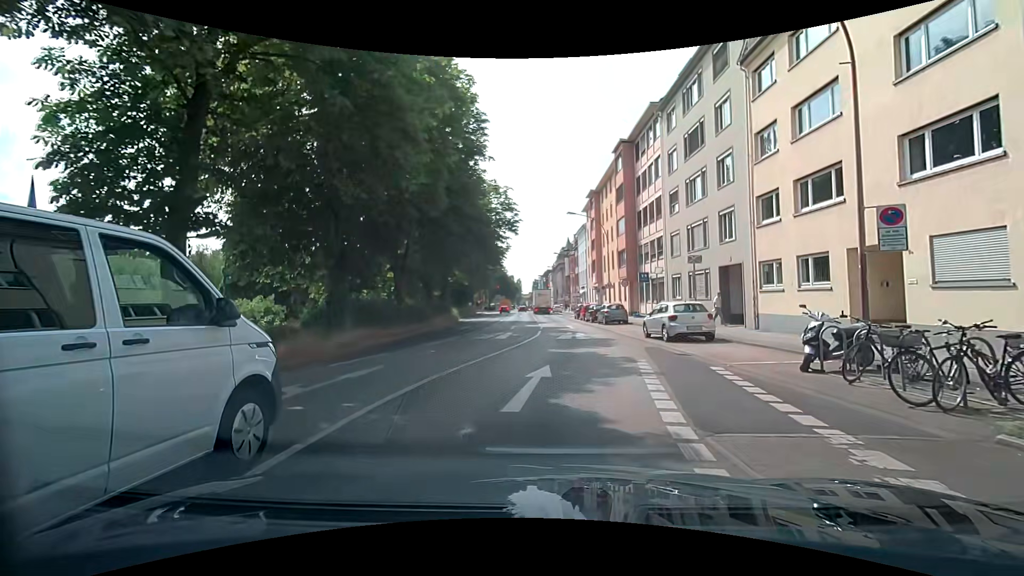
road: primary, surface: asphalt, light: Day
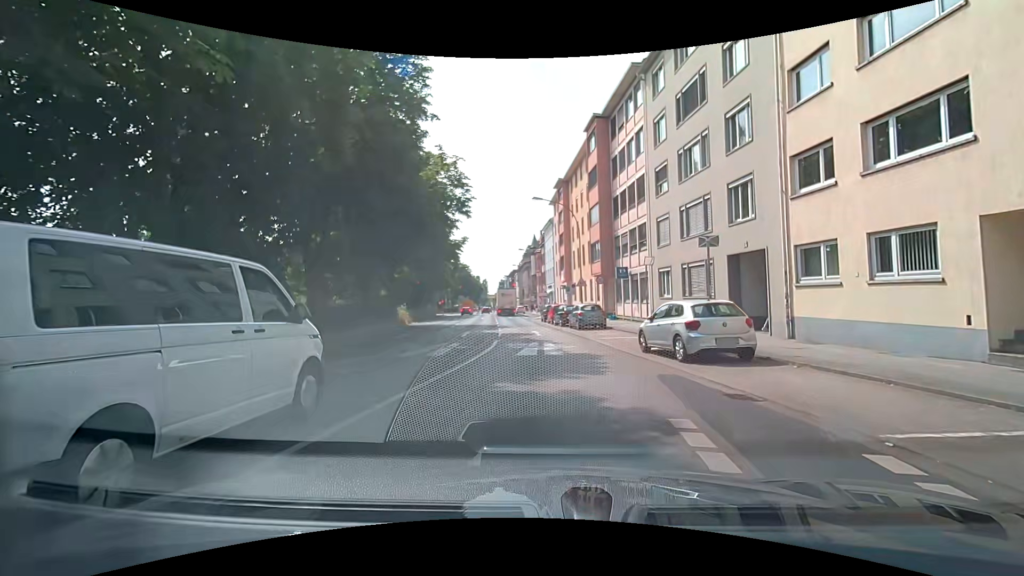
(+0.3, +6.6) m; +5°
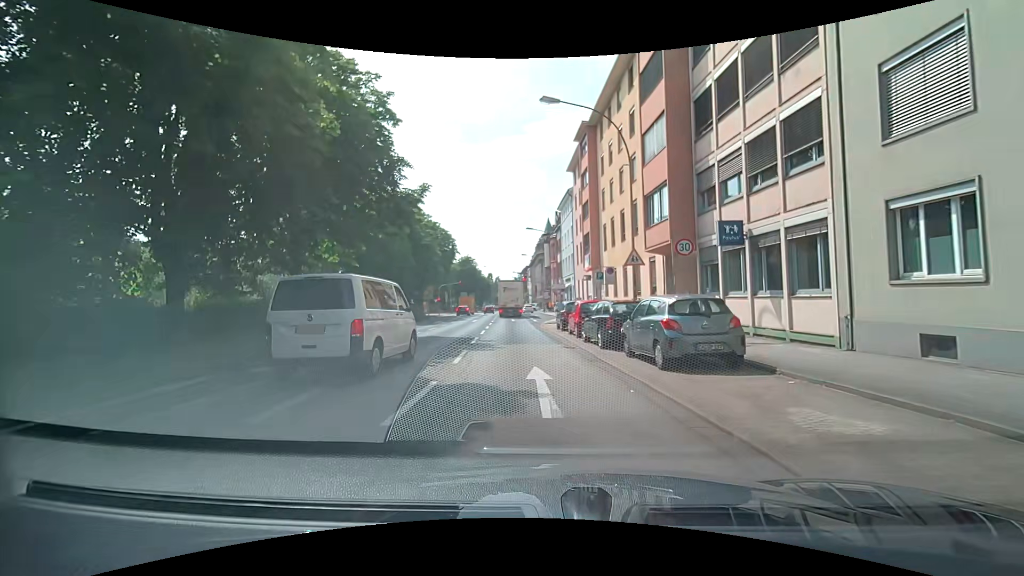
(-0.3, +17.8) m; -1°
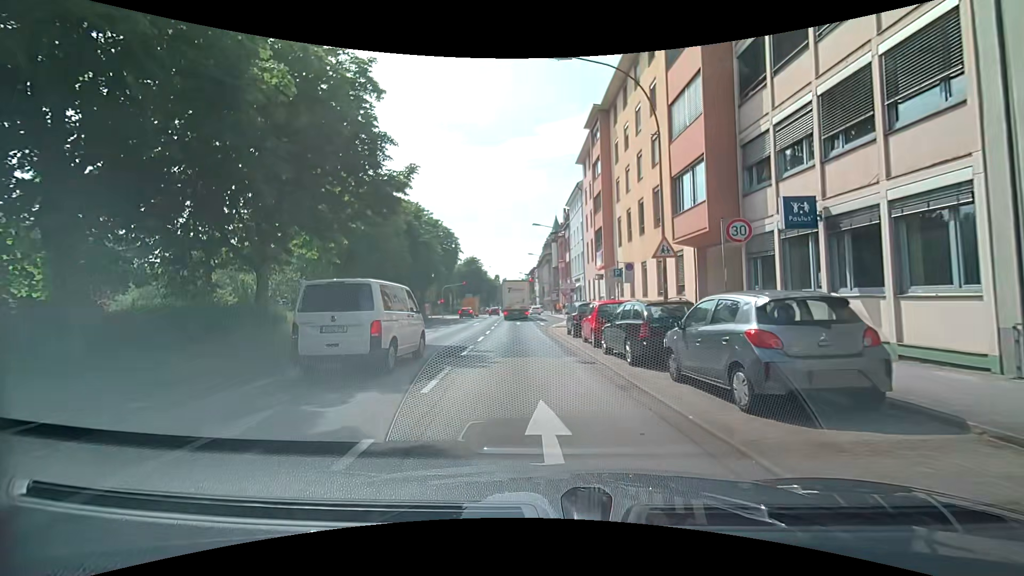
(-0.1, +3.7) m; -2°
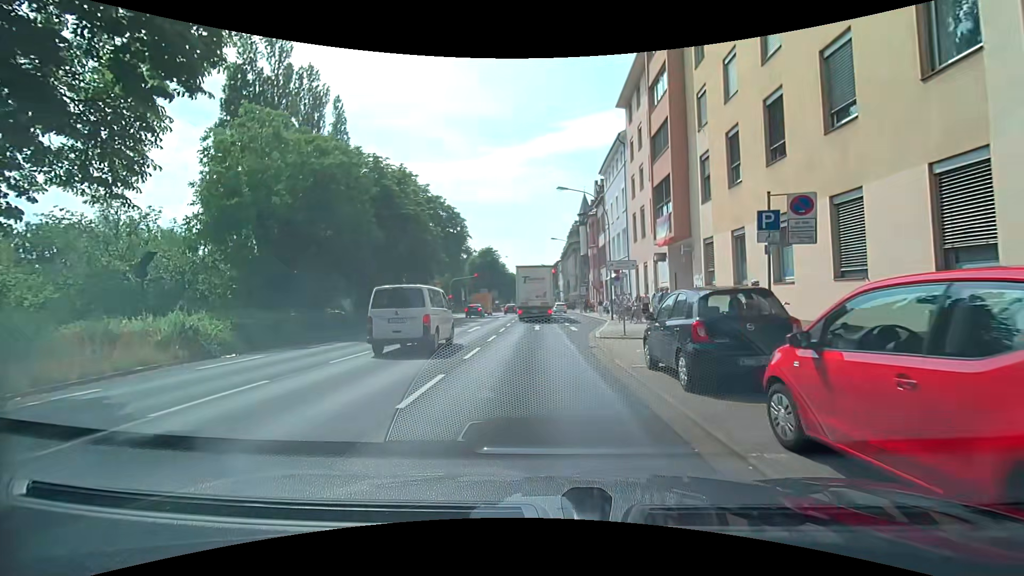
(-0.3, +13.6) m; -3°
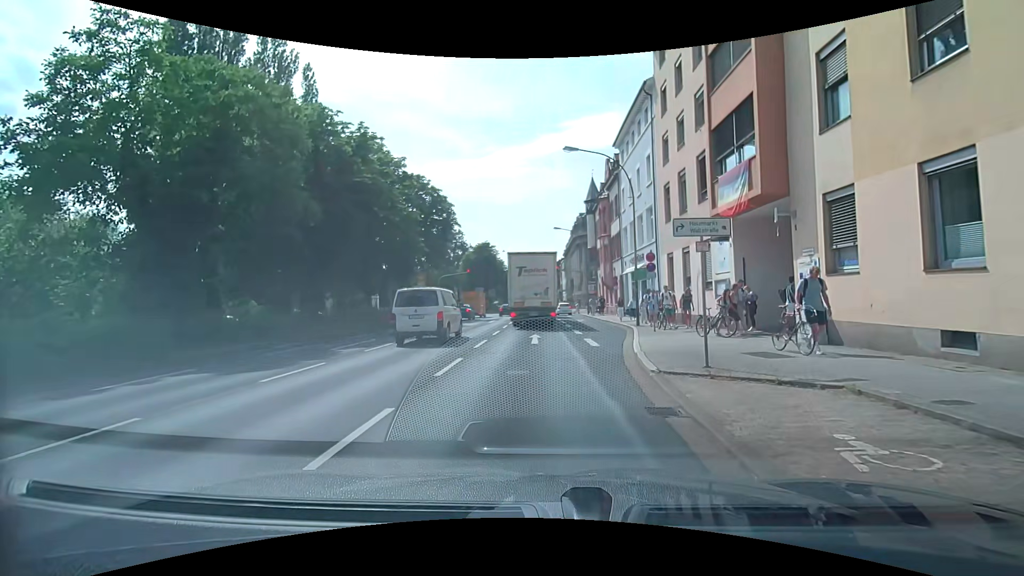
(-0.1, +9.0) m; -1°
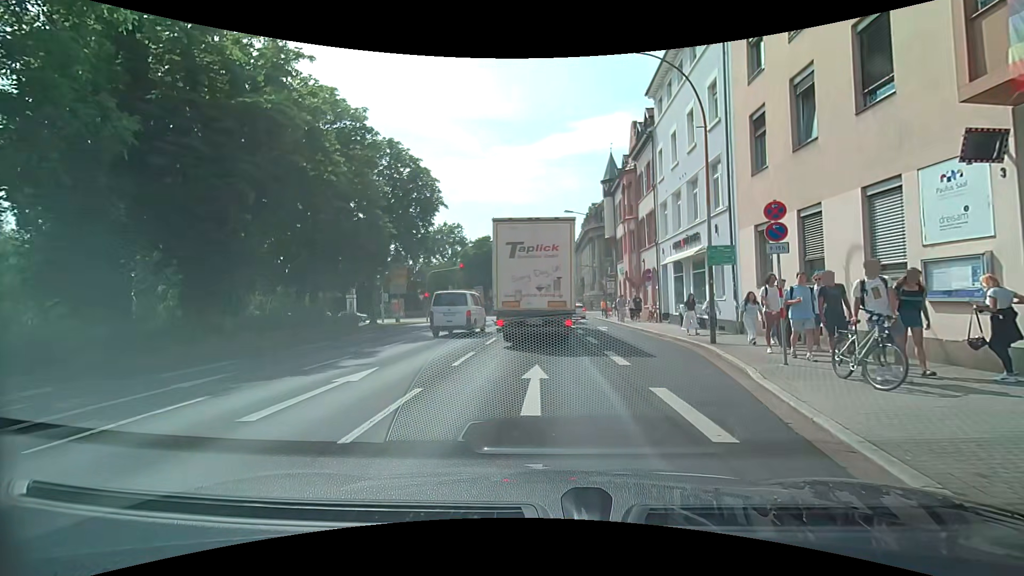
(+0.1, +10.3) m; 0°
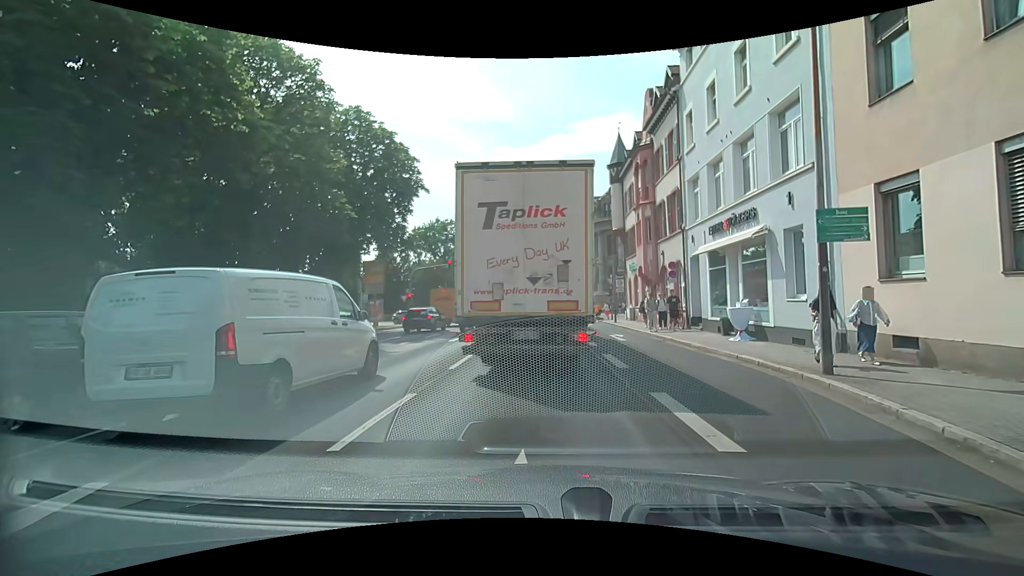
(0.0, +6.0) m; 0°
(0, +10) (0, +20) (0, +30) (0, +40) (0, +50) (0, +60) (0, +70) (0, +80) (-1, +90) (-1, +100) m
